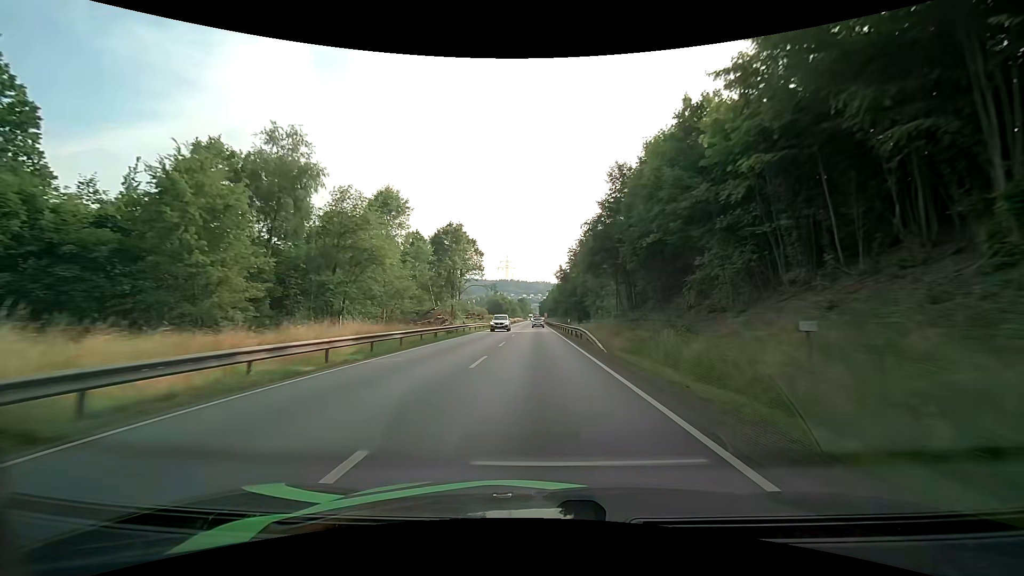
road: primary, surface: asphalt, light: Day
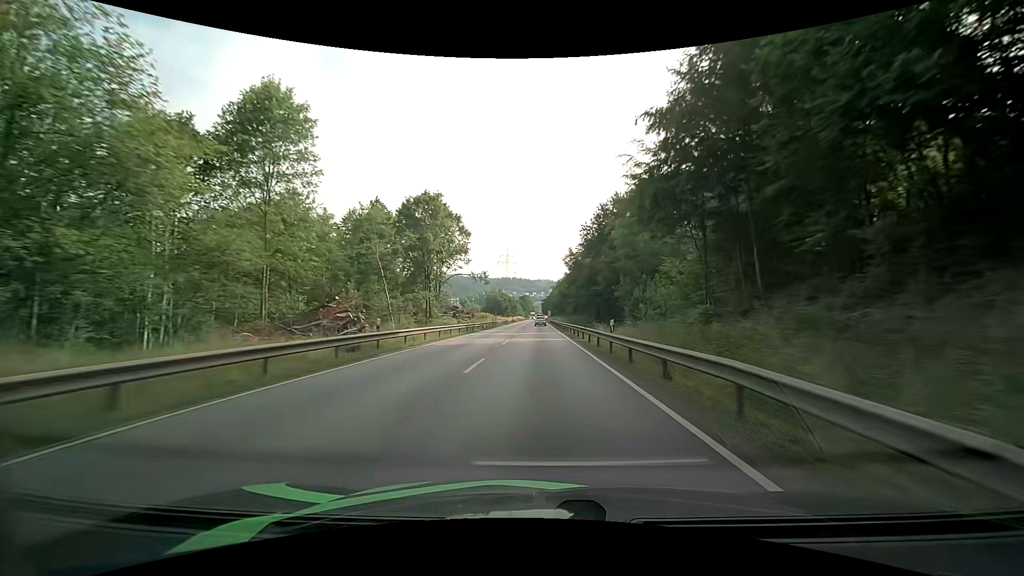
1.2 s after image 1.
(+0.1, +23.7) m; 0°
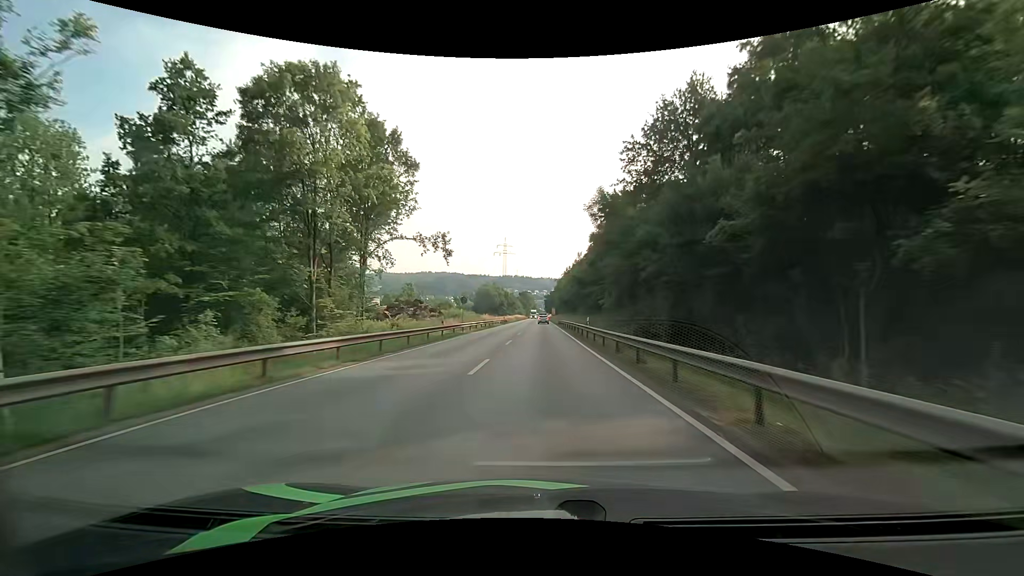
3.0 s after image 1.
(0.0, +36.4) m; 0°
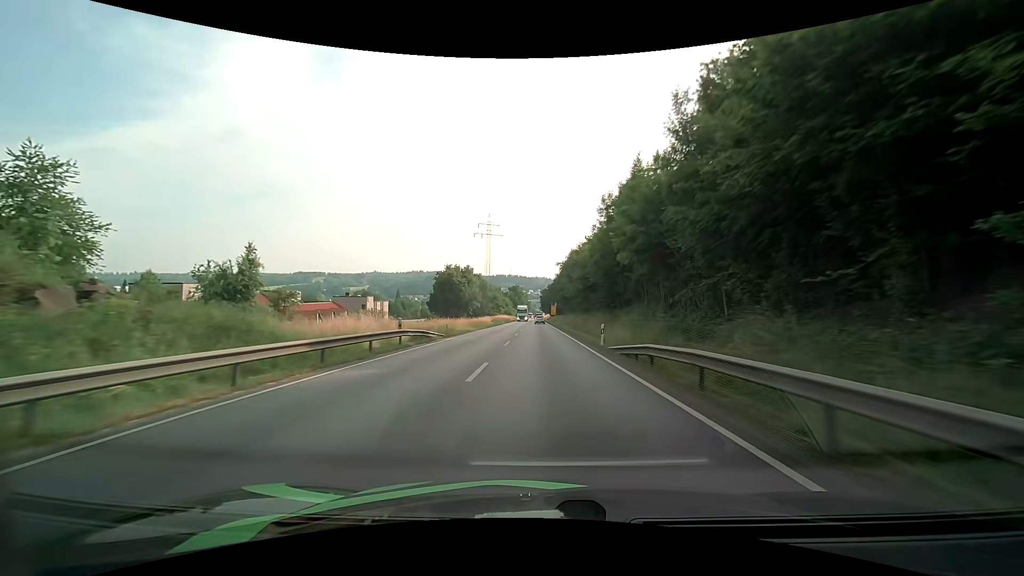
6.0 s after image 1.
(+0.4, +61.5) m; +1°
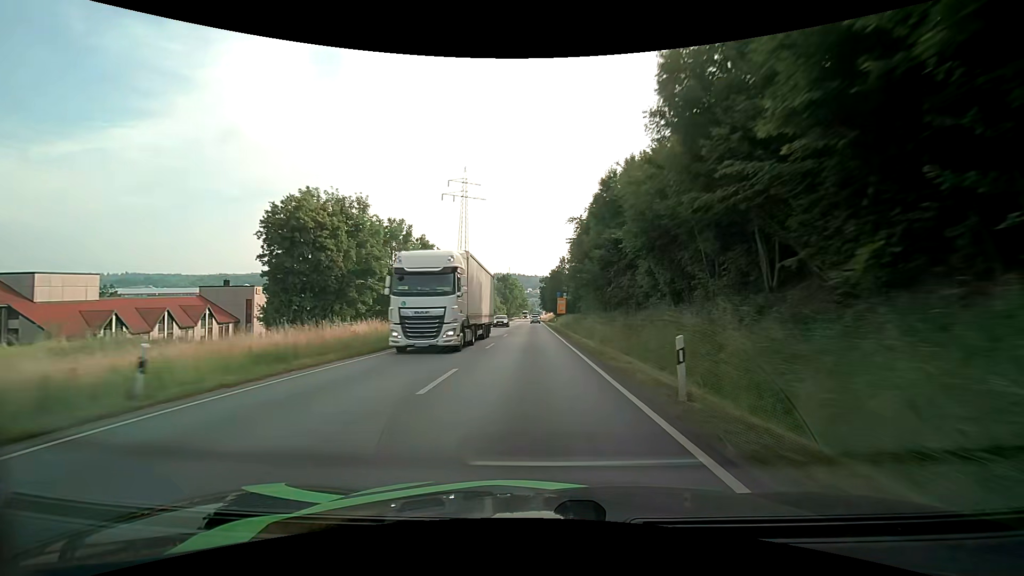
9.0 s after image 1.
(+0.3, +61.7) m; 0°
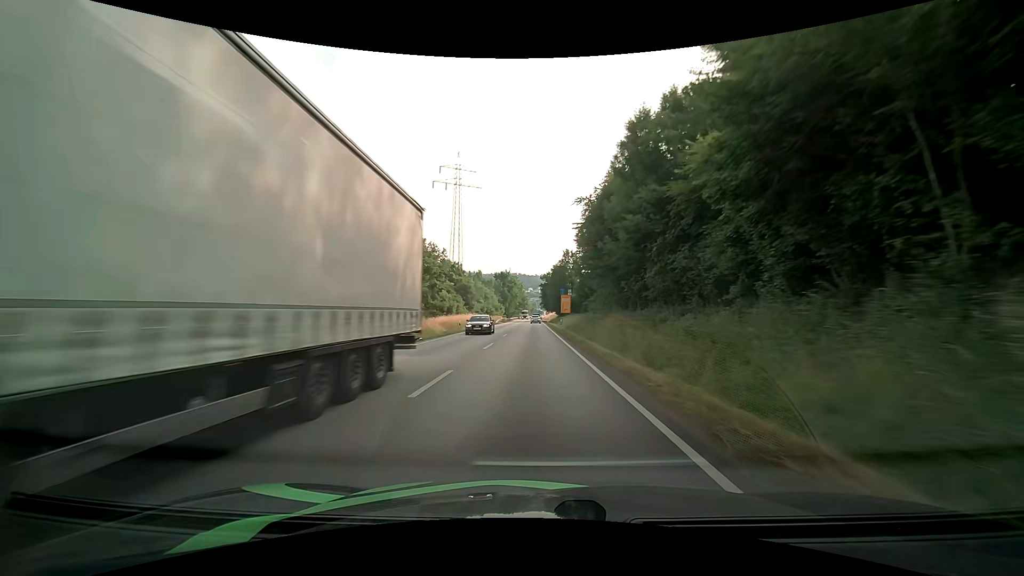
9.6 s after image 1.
(0.0, +12.4) m; 0°
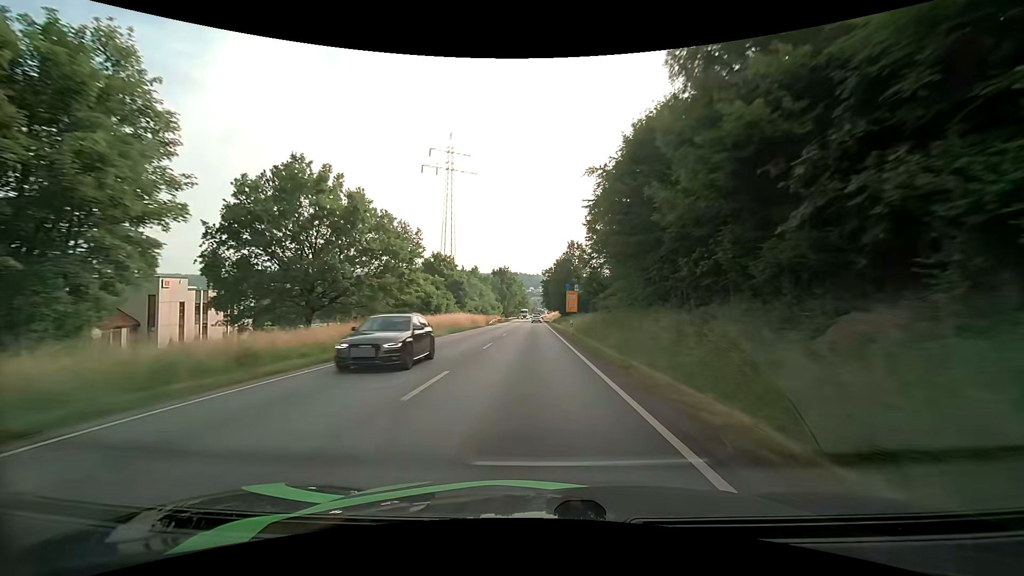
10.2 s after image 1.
(0.0, +12.4) m; 0°
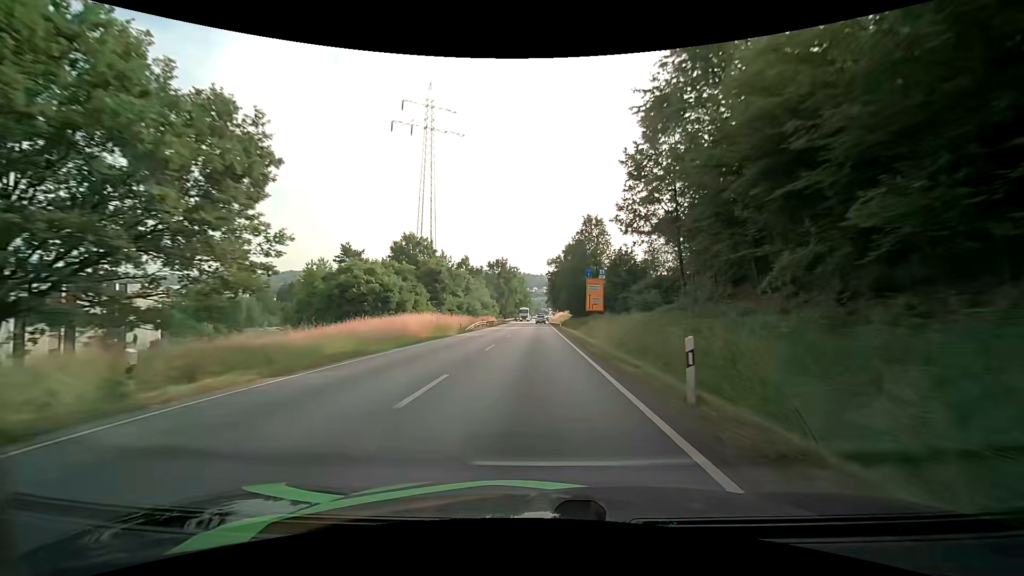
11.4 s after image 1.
(0.0, +24.8) m; 0°
(0, +10) (0, +20) (0, +30) (0, +40) (0, +50) (0, +60) (0, +70) (0, +80) (0, +90) (+1, +100) m
